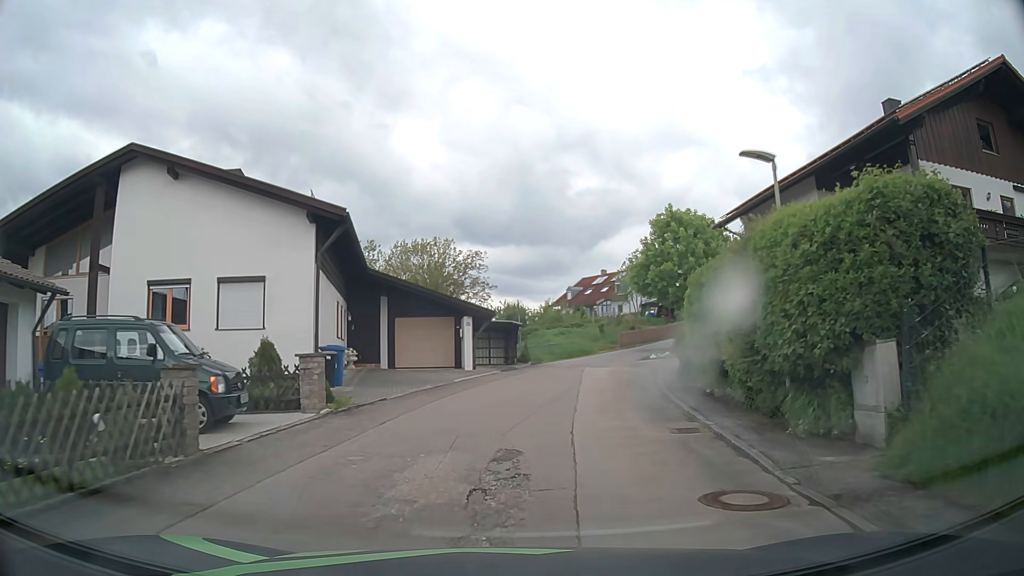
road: residential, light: Day
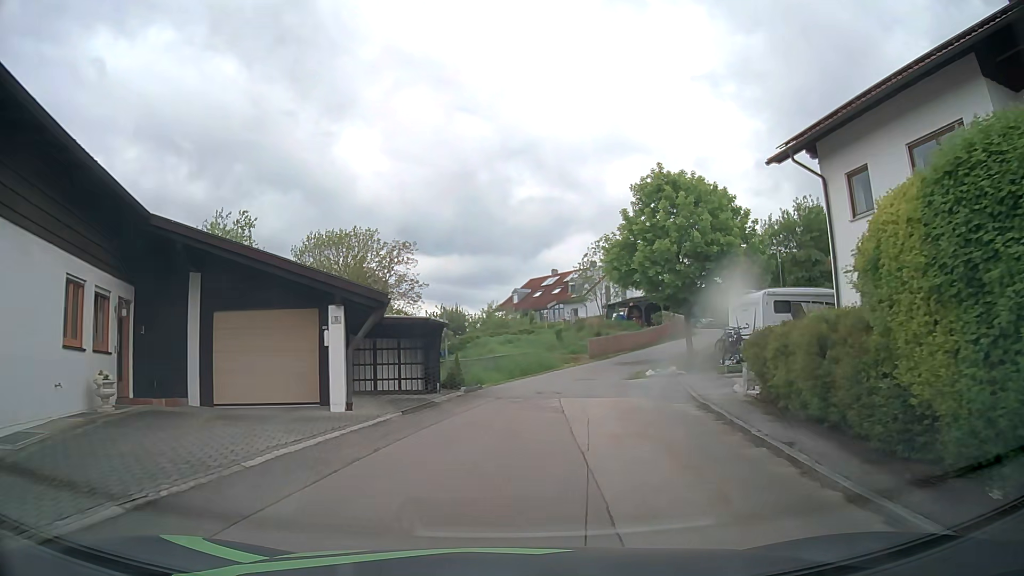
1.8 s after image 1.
(+0.6, +13.1) m; +6°
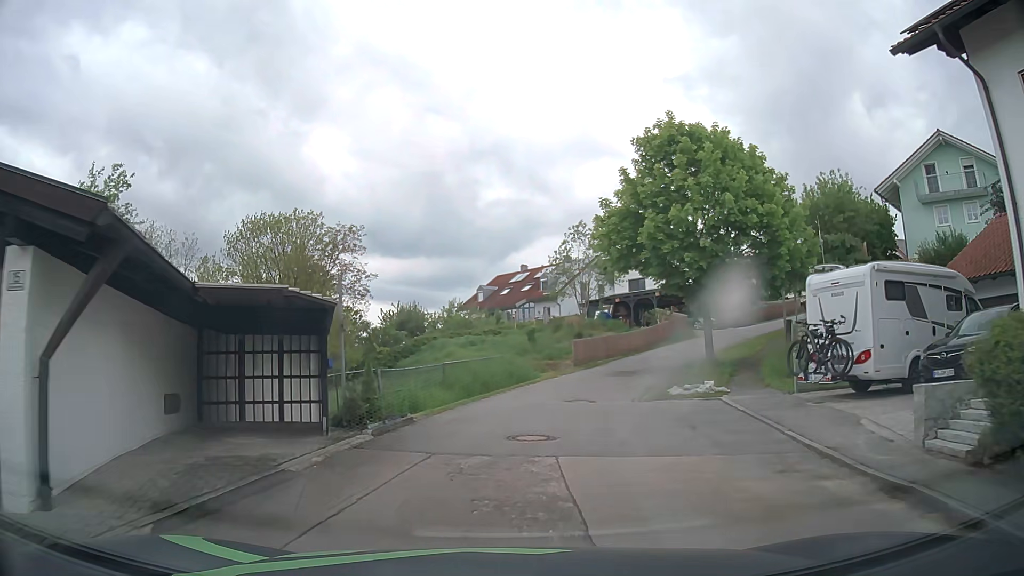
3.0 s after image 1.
(+0.1, +8.7) m; +3°
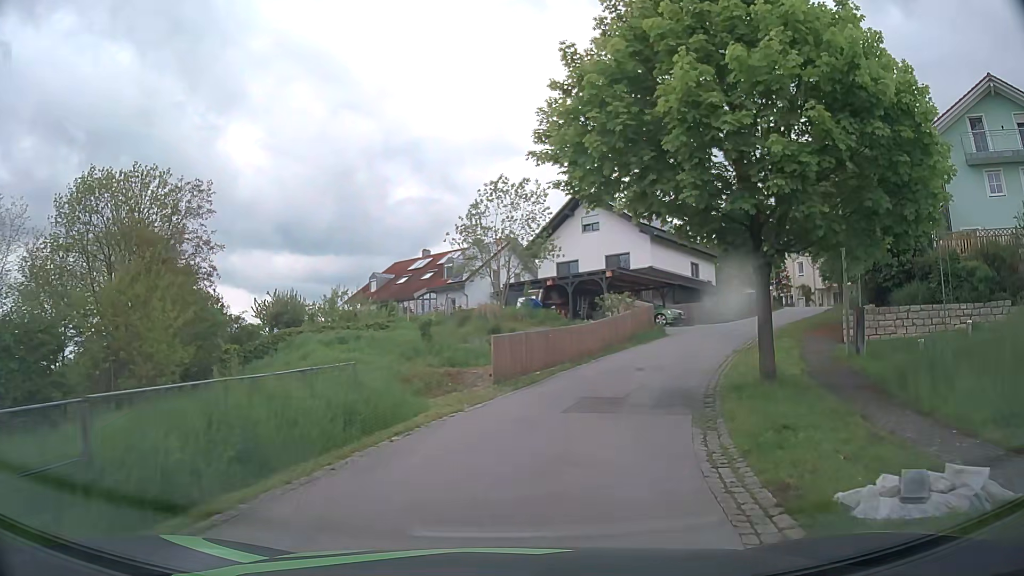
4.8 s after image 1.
(+0.5, +13.2) m; +7°
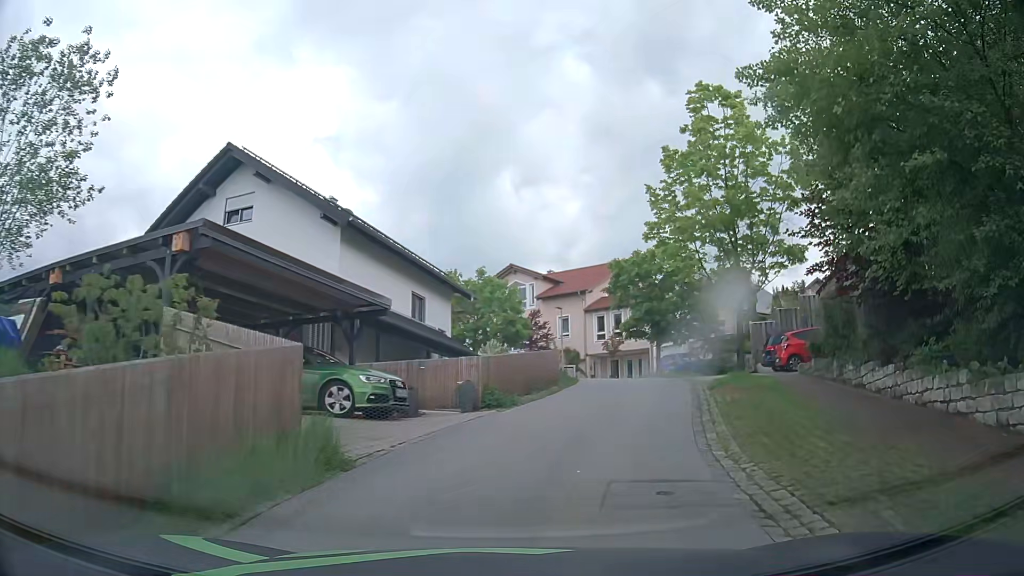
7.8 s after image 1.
(+4.5, +20.9) m; +24°
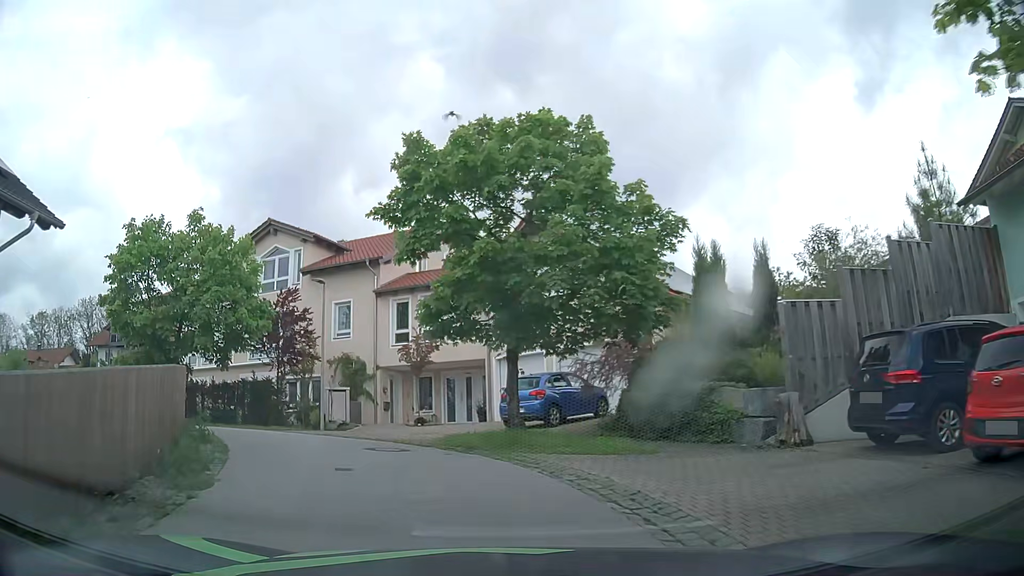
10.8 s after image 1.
(+4.2, +20.1) m; +17°
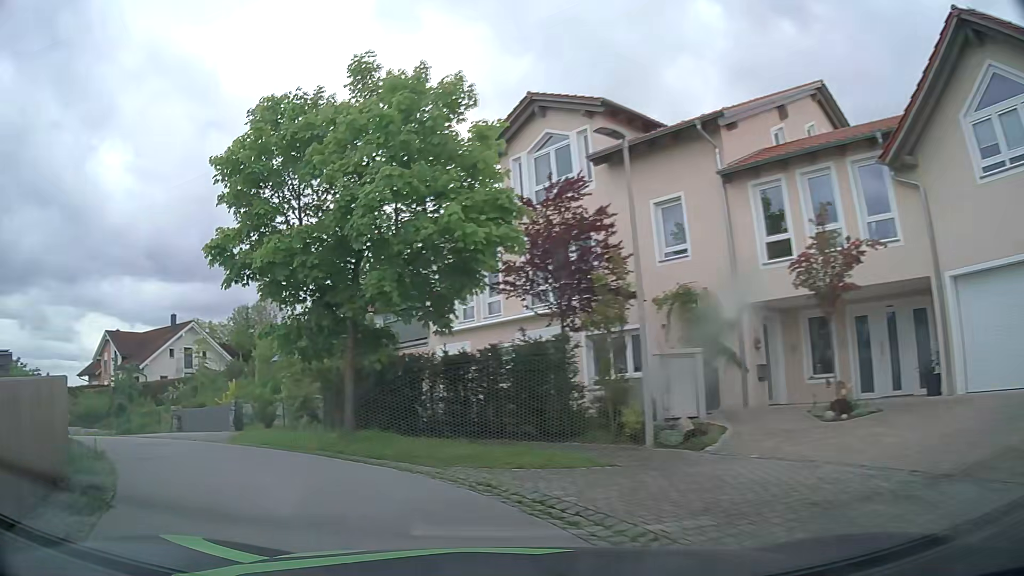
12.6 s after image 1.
(-2.3, +12.5) m; -25°
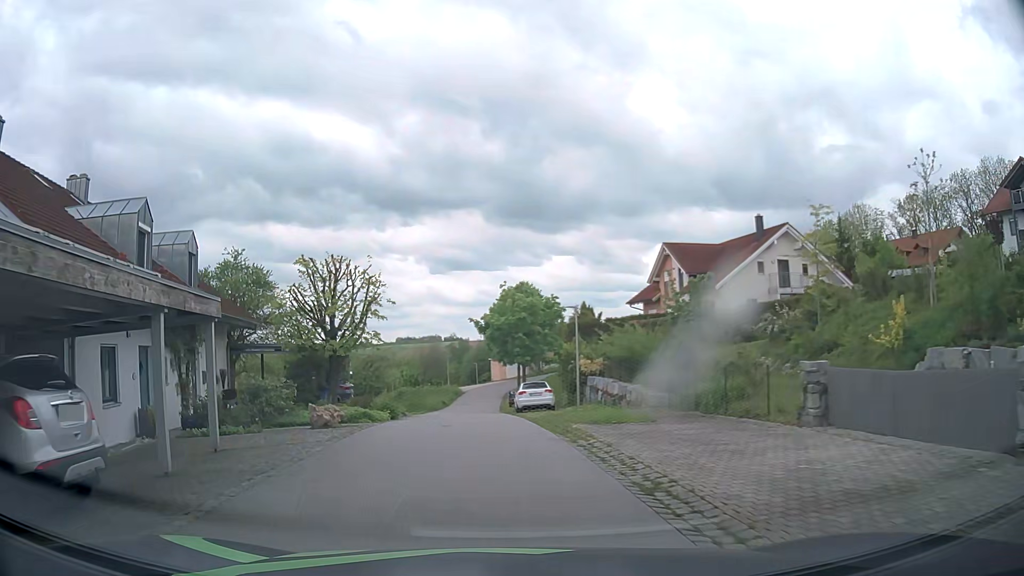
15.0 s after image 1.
(-8.6, +15.1) m; -53°
